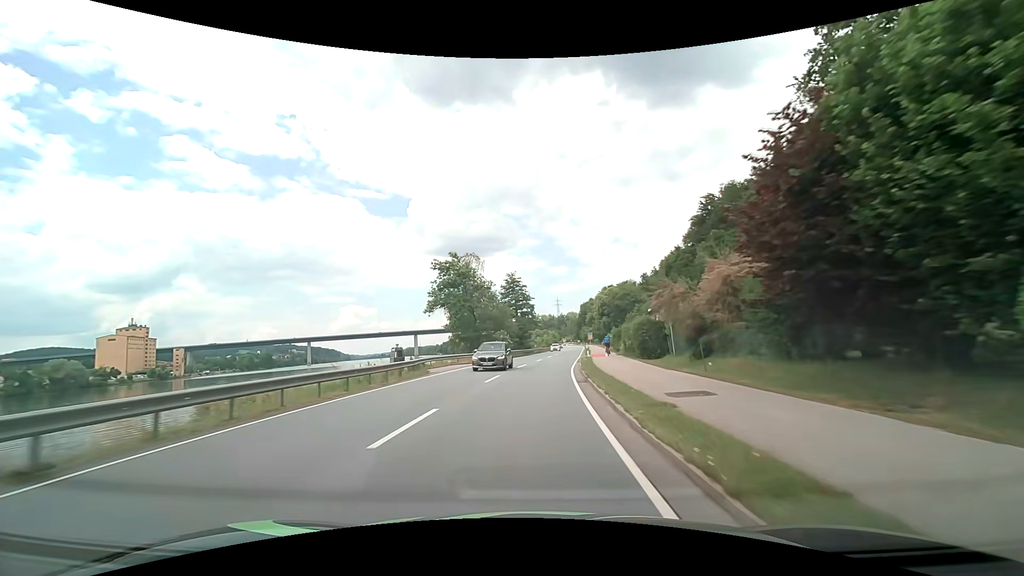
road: primary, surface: asphalt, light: Day
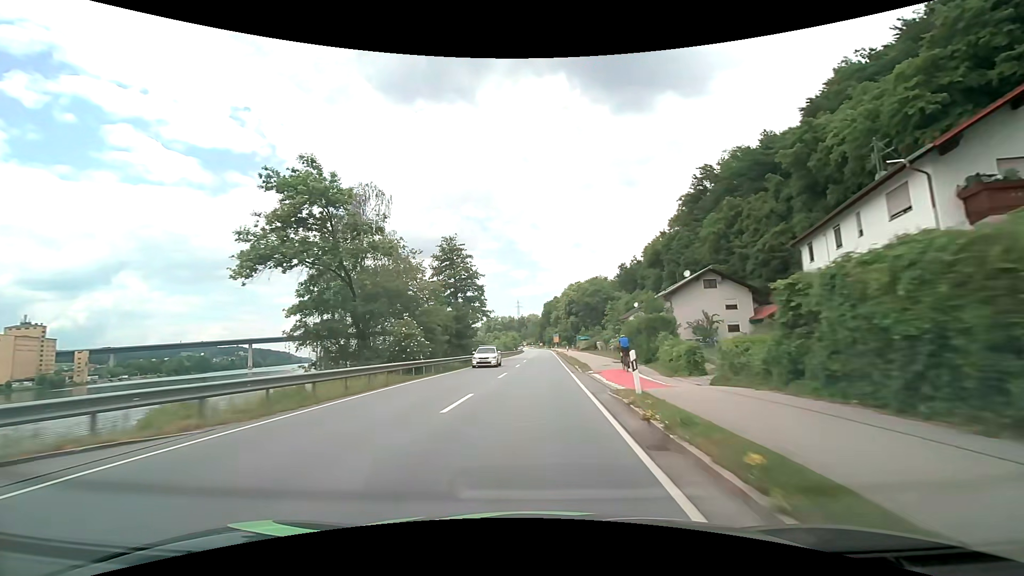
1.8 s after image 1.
(+1.4, +32.2) m; +5°
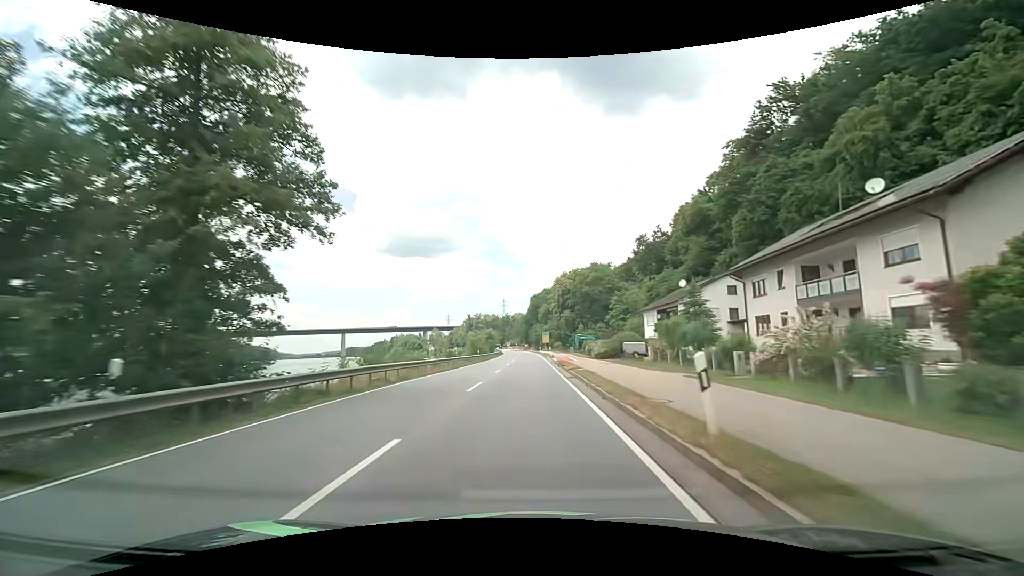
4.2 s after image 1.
(+1.2, +42.9) m; +2°
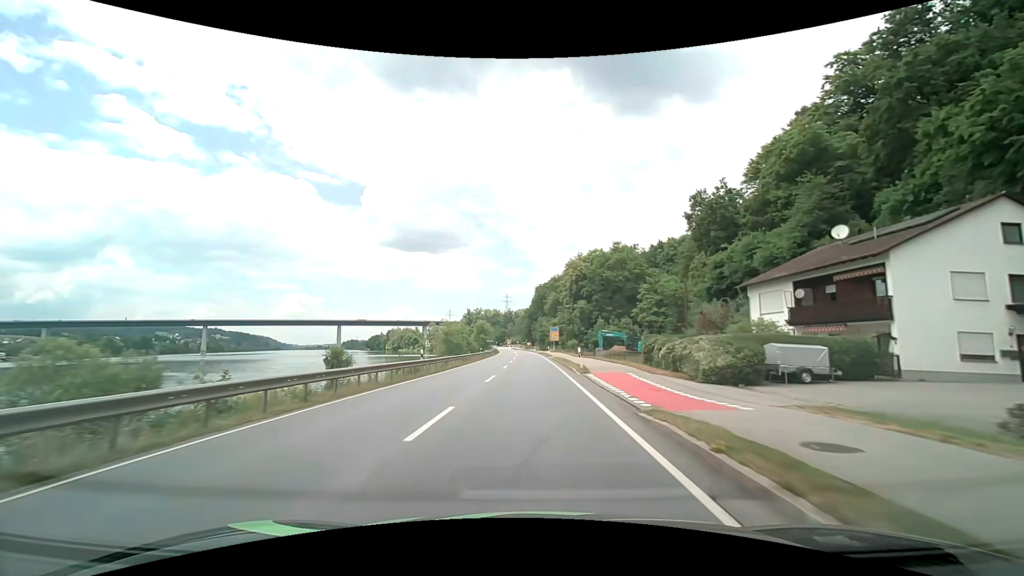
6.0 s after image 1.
(-0.3, +32.2) m; -1°
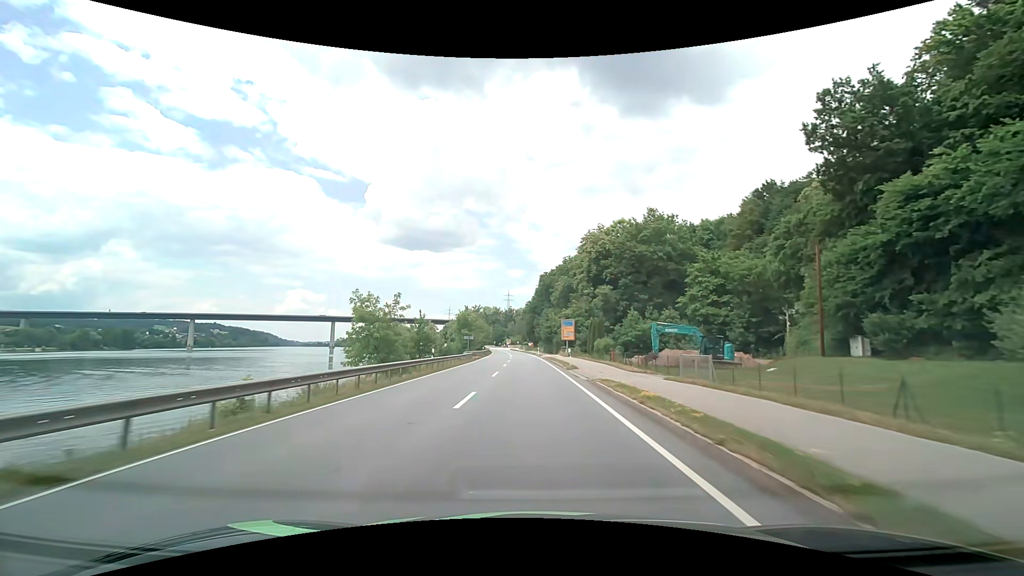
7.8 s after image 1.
(-0.1, +32.2) m; 0°
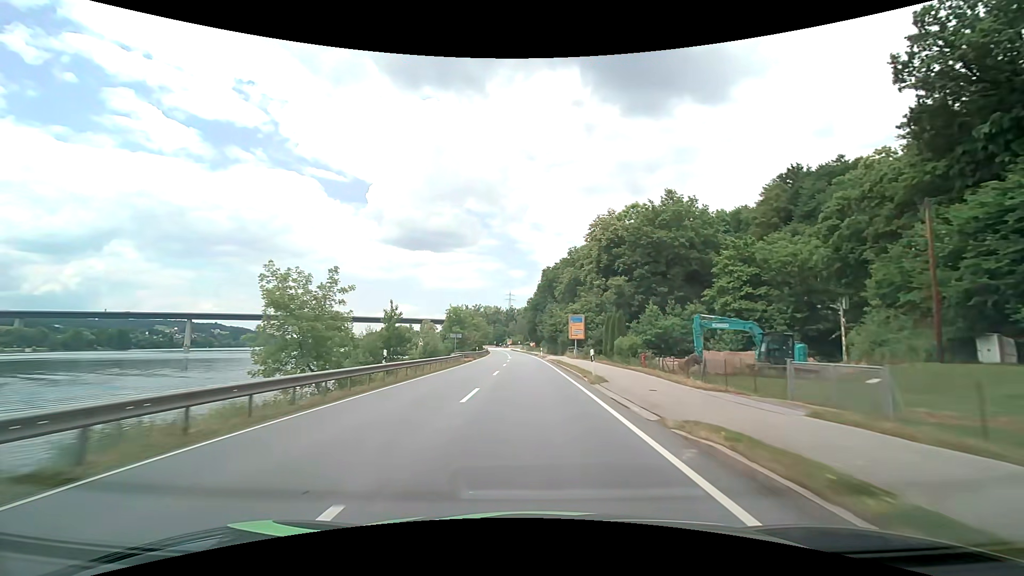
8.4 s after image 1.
(0.0, +10.7) m; 0°
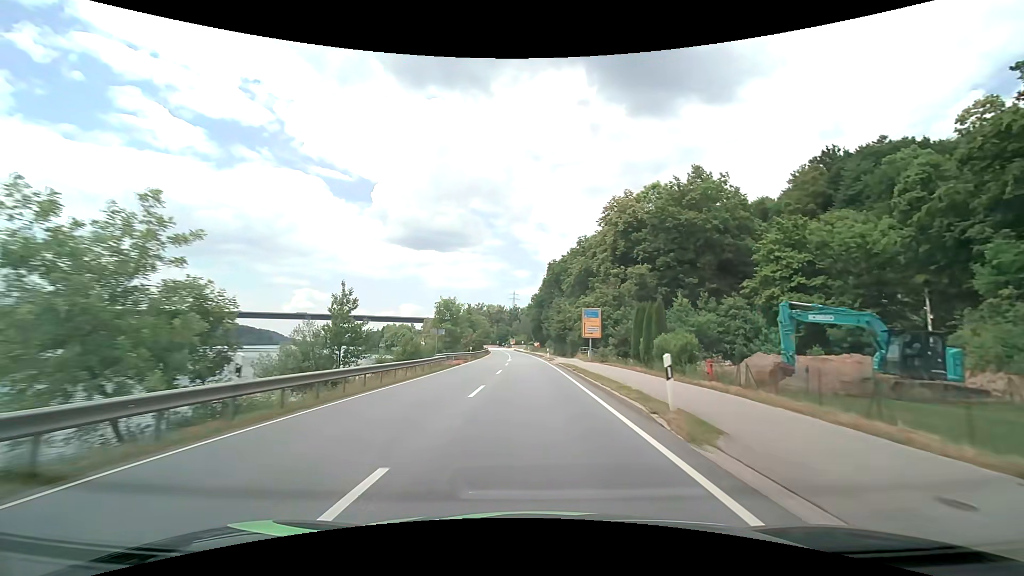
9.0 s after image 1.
(0.0, +10.7) m; 0°
